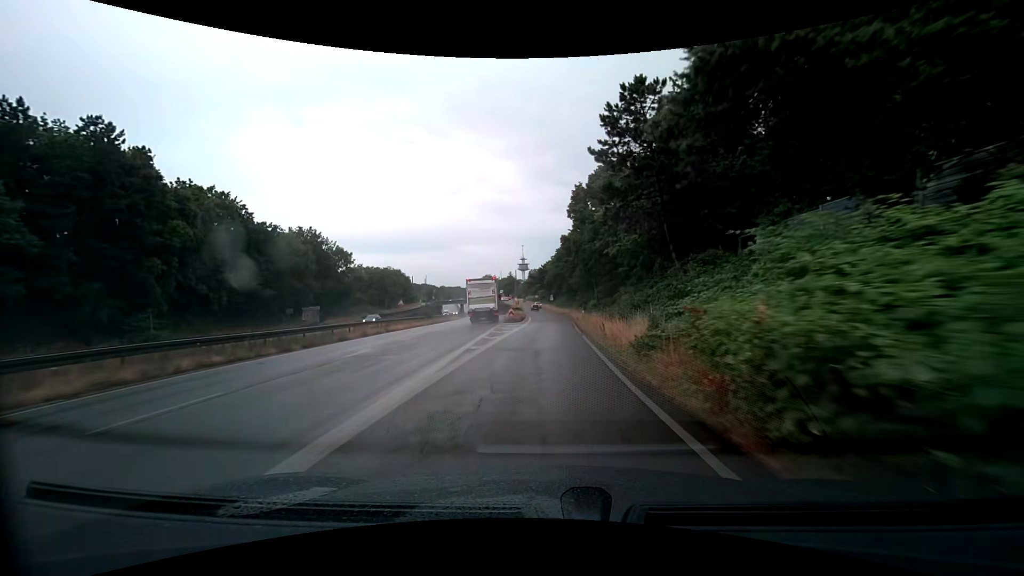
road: trunk_link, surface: asphalt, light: Day
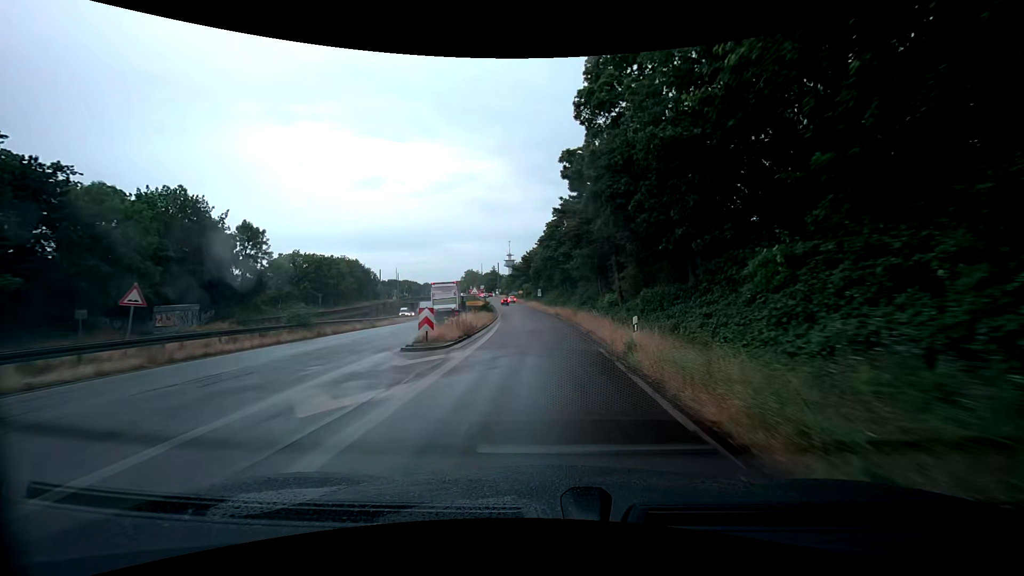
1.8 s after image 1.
(+0.3, +30.0) m; +1°
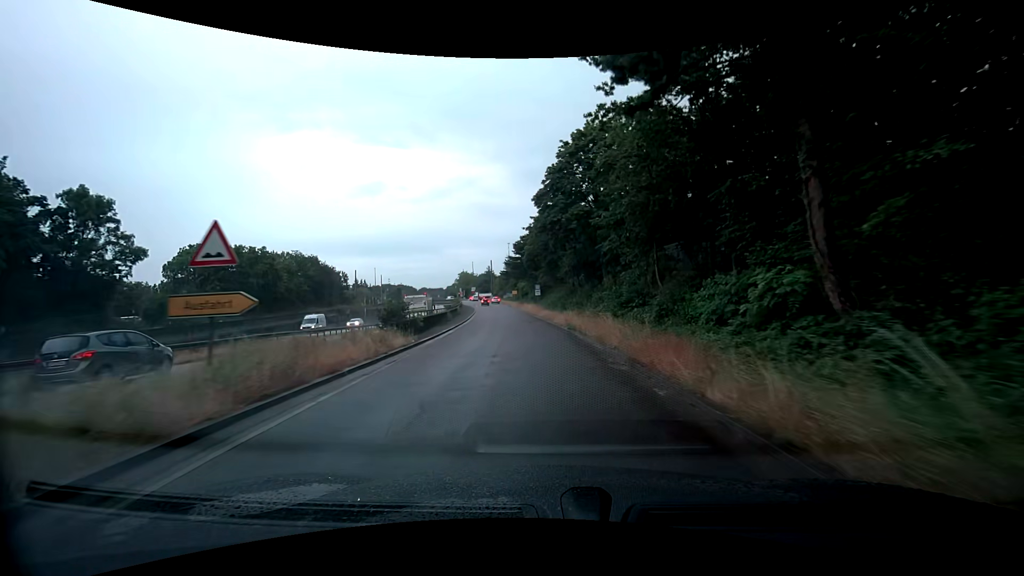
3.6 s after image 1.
(+0.1, +29.1) m; 0°
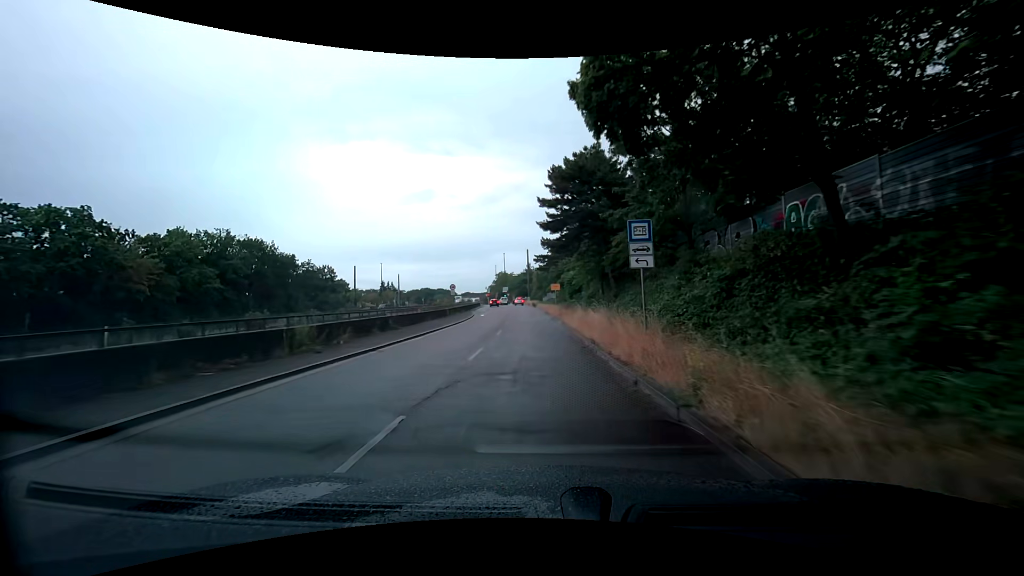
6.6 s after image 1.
(-1.6, +45.7) m; -5°
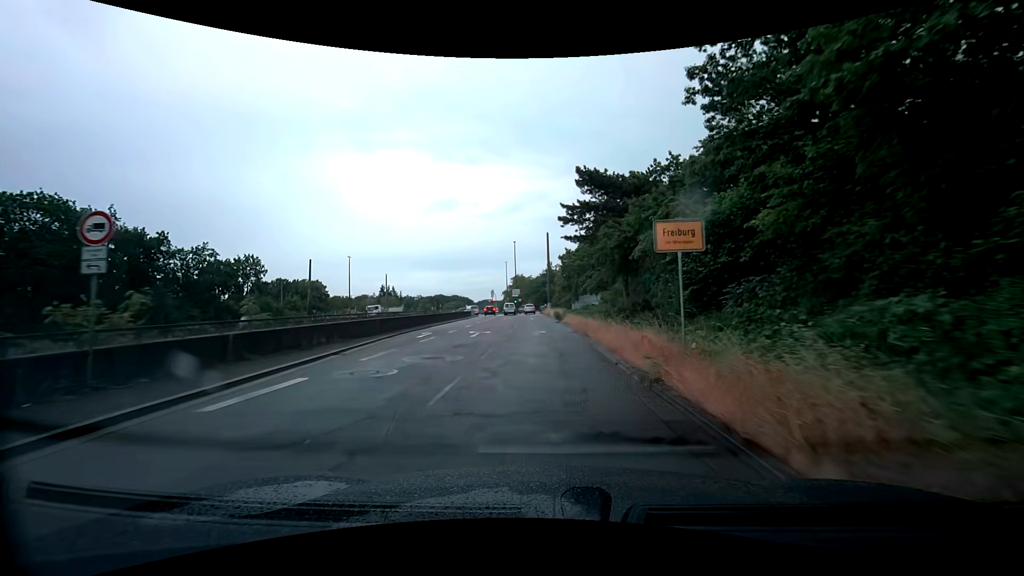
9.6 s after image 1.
(-1.2, +41.4) m; -3°
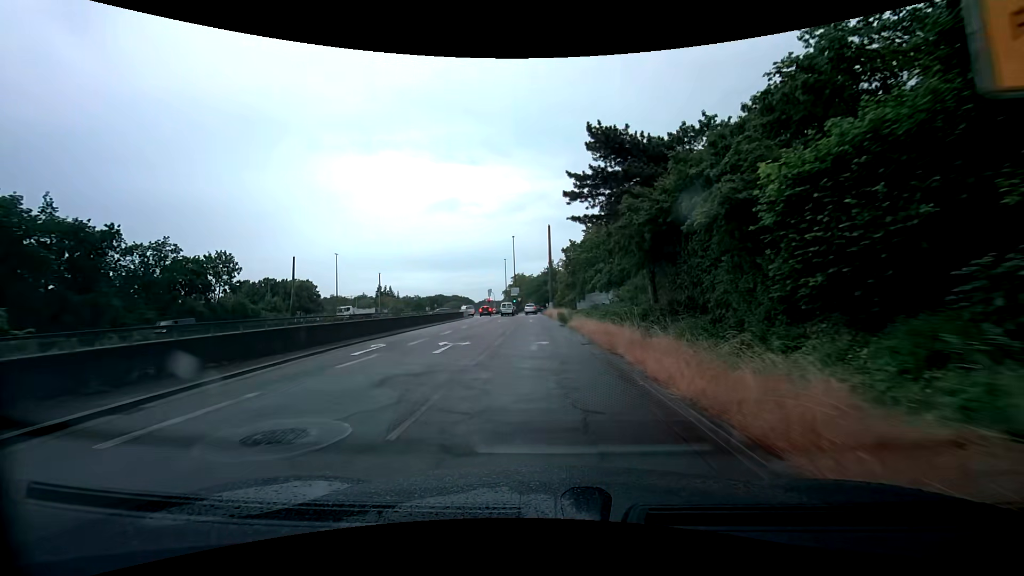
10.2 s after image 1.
(0.0, +7.6) m; 0°
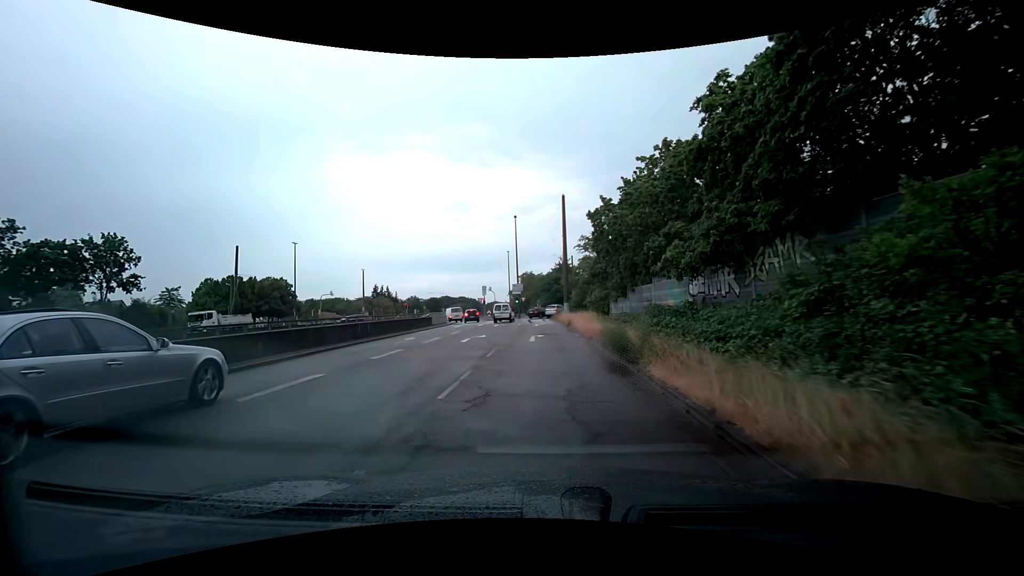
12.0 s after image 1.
(-0.2, +22.0) m; -1°
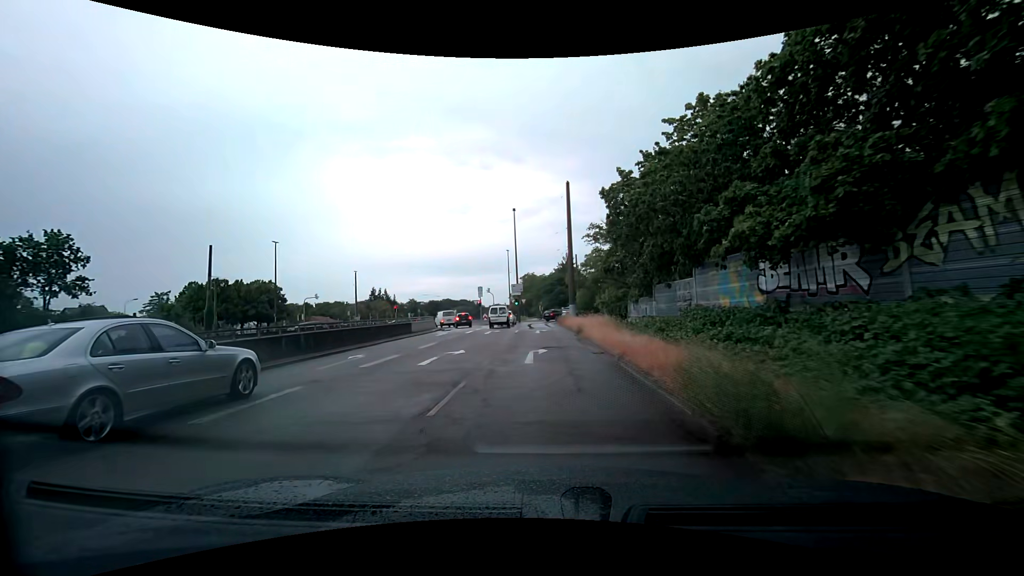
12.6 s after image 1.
(0.0, +6.8) m; 0°
(0, +10) (0, +20) (-1, +30) (-1, +40) (-1, +50) (0, +60) (+8, +66) (+18, +67) (+28, +65) (+37, +62) m
